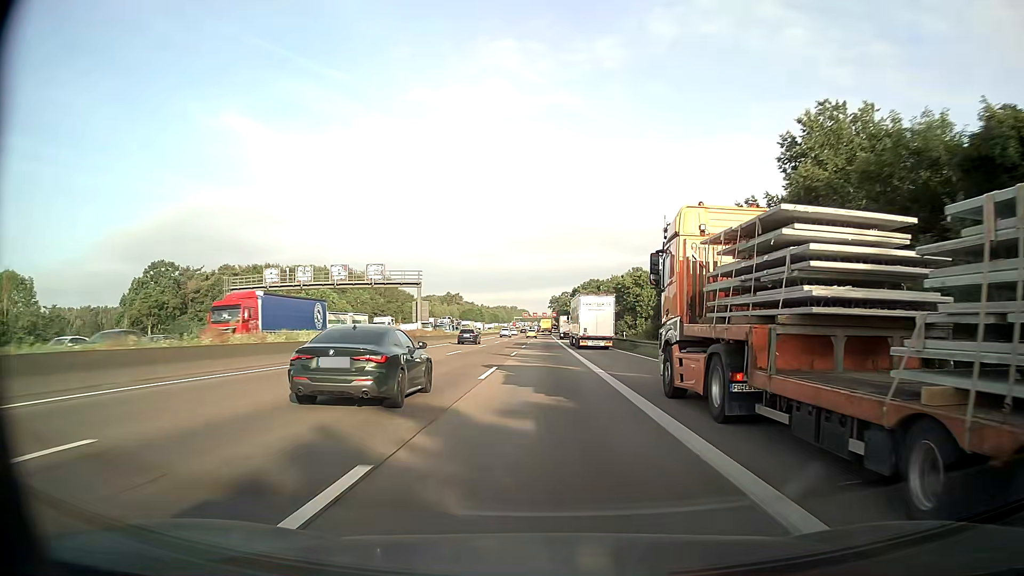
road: motorway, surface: asphalt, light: Day
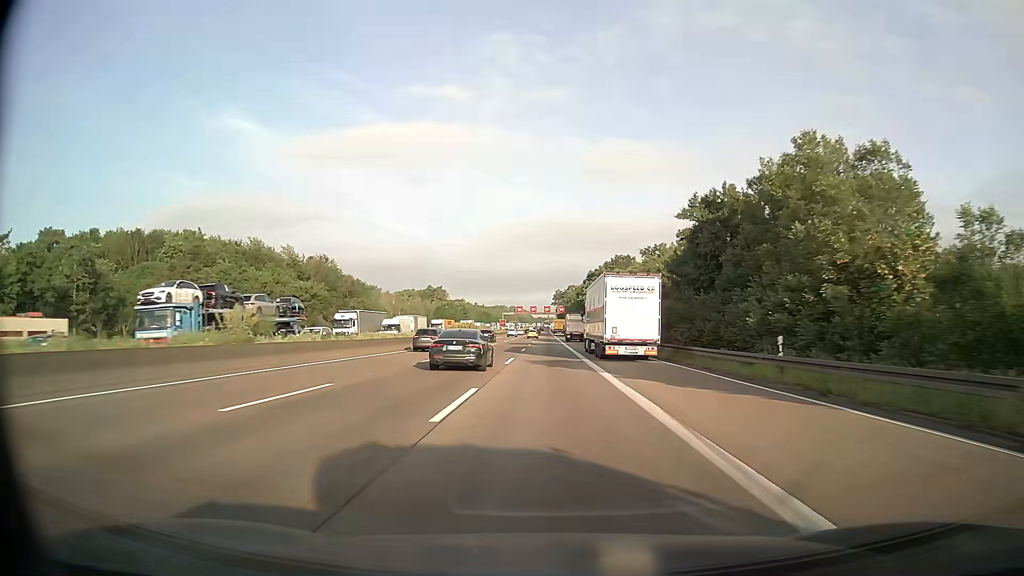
(-0.1, +80.9) m; 0°
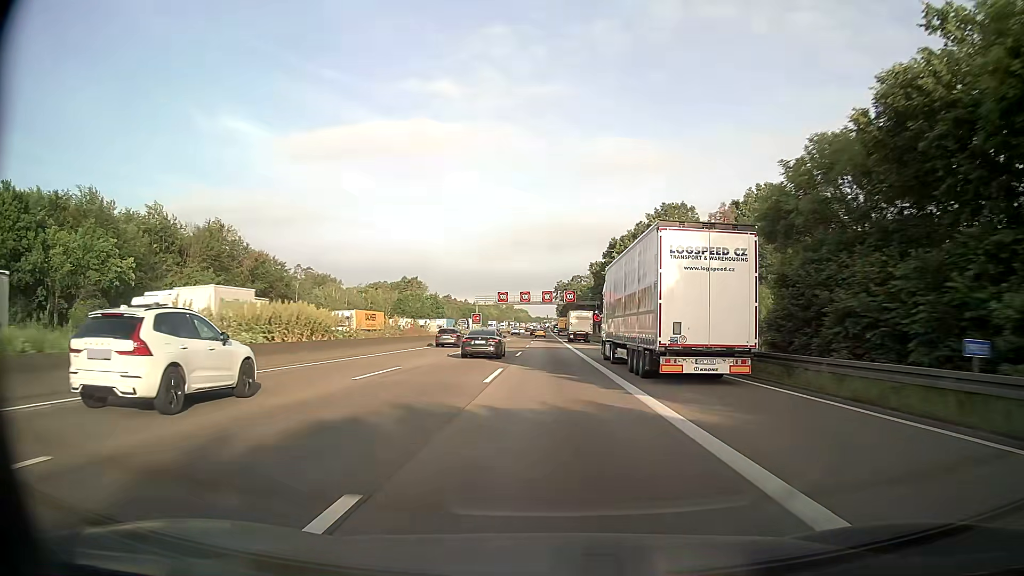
(0.0, +64.6) m; 0°
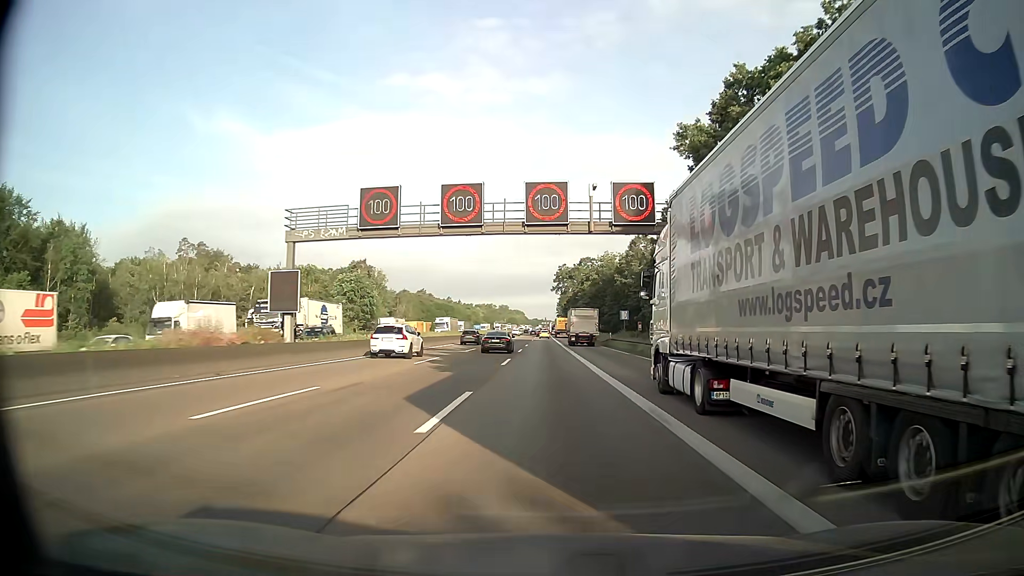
(+0.3, +80.6) m; 0°
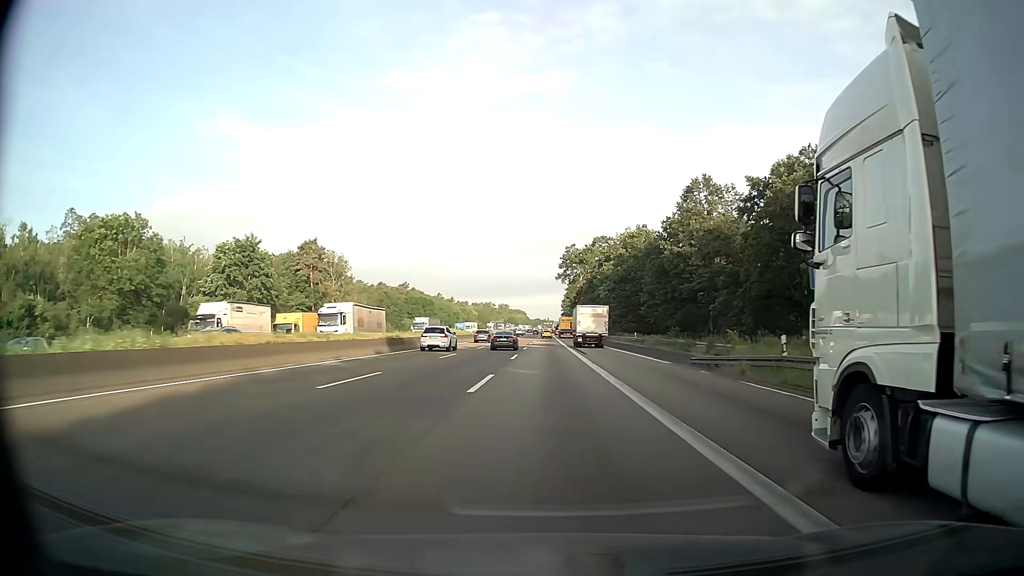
(0.0, +48.3) m; 0°
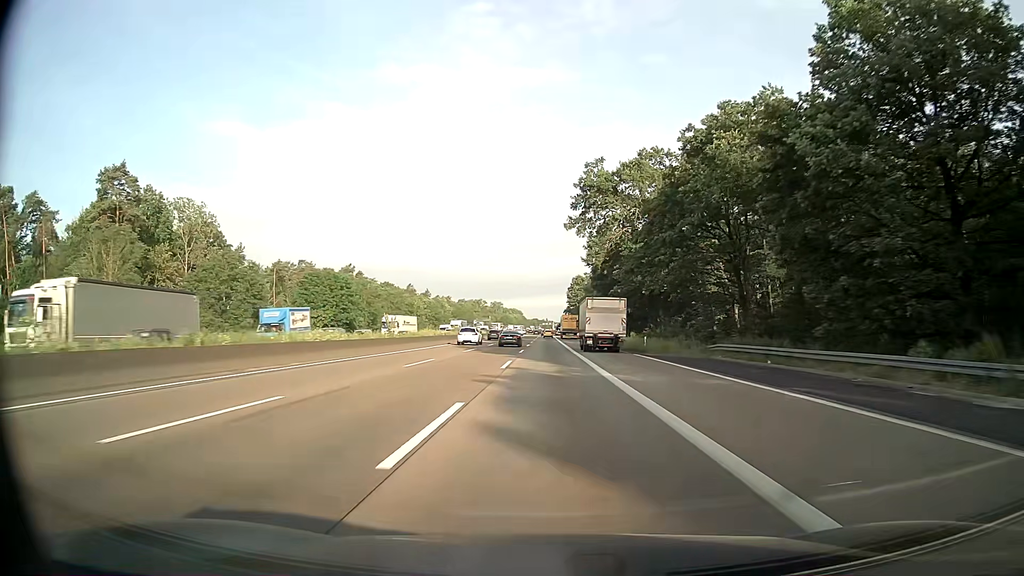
(-0.1, +80.5) m; 0°
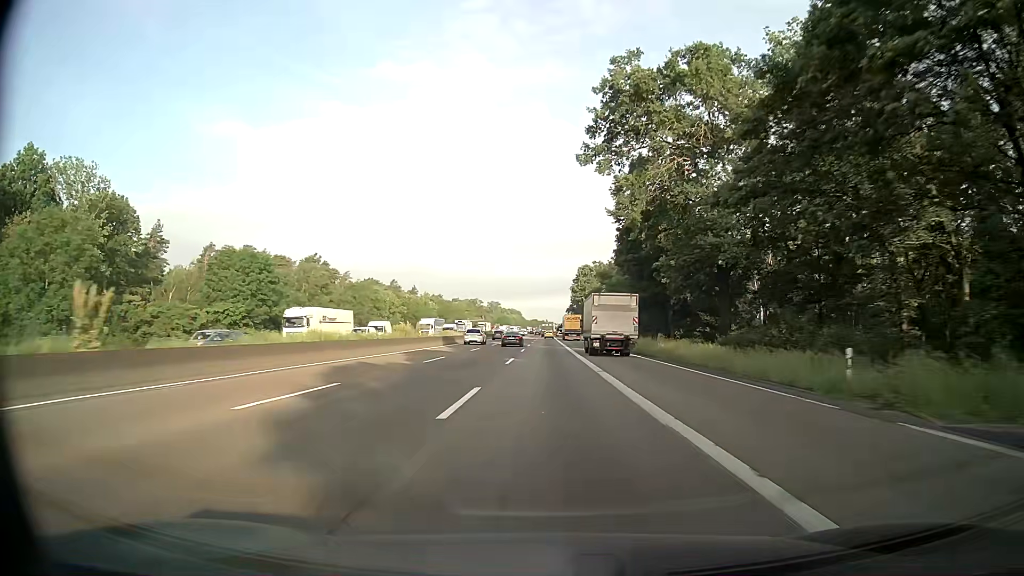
(+0.1, +32.3) m; 0°
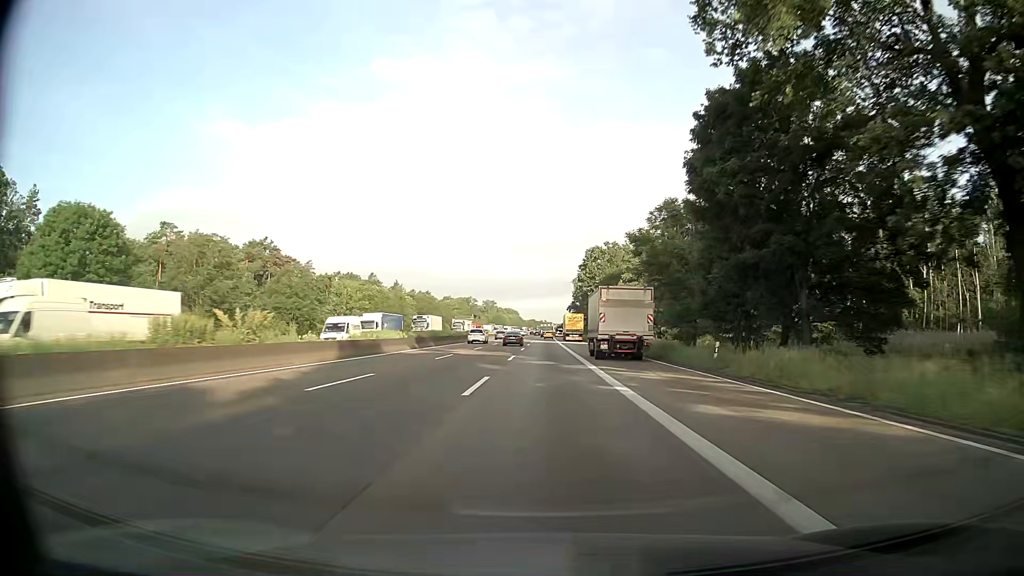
(-0.1, +32.2) m; 0°
(0, +10) (0, +20) (0, +30) (0, +40) (0, +50) (0, +60) (0, +70) (0, +80) (0, +90) (0, +100) m
